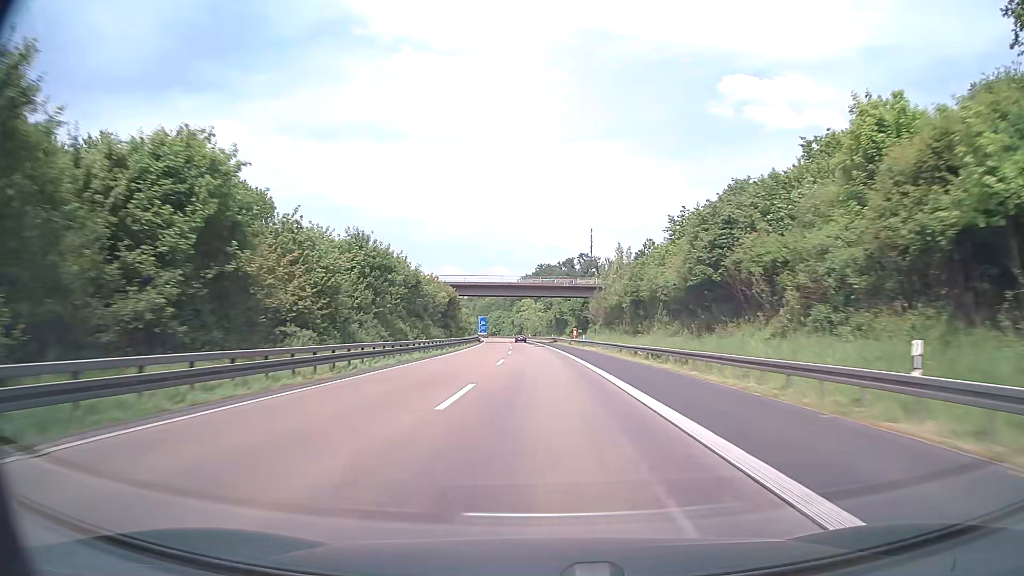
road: motorway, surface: asphalt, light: Day
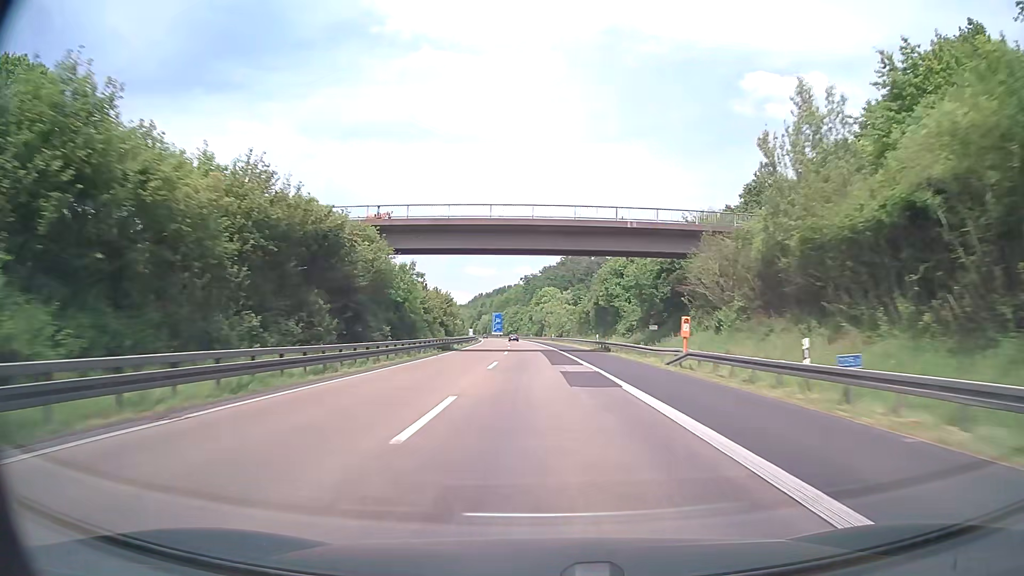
(-1.0, +57.0) m; -2°
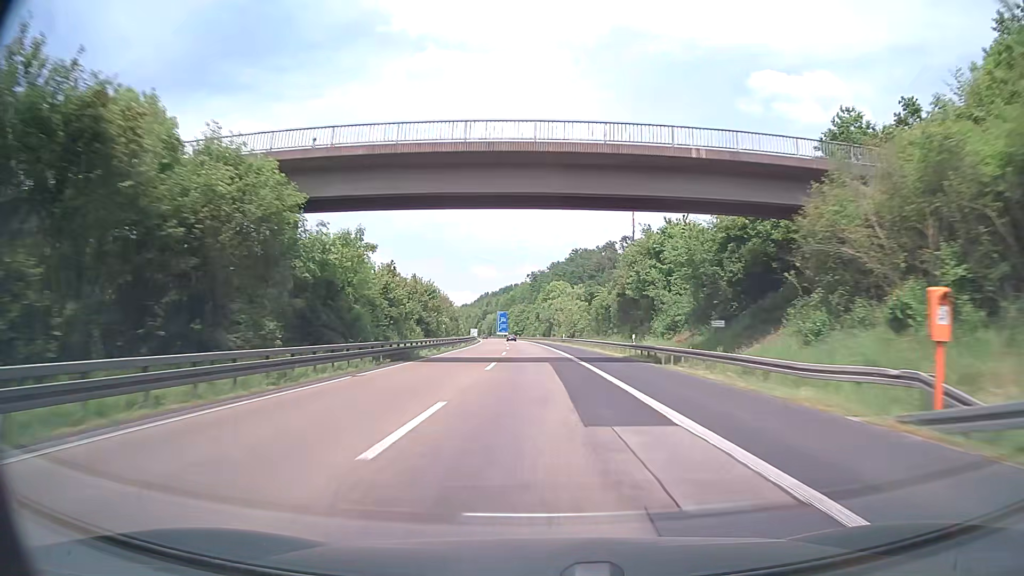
(-0.1, +19.0) m; -1°
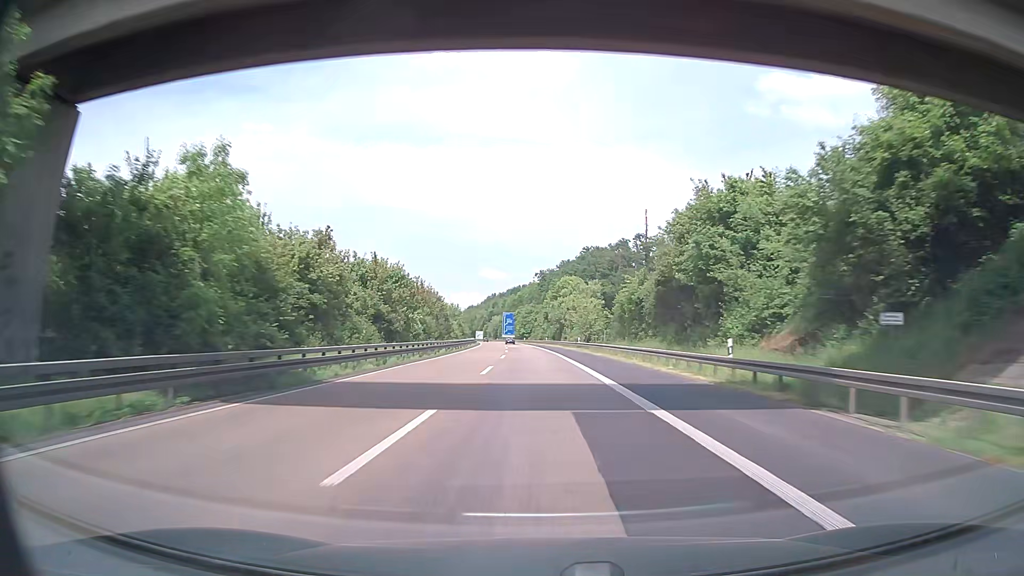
(-0.1, +19.0) m; -1°
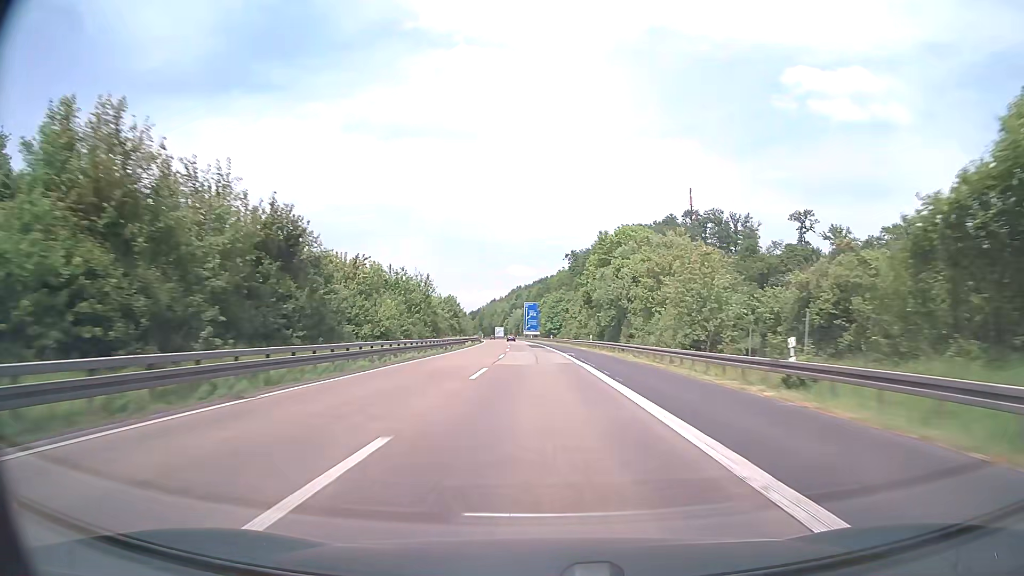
(-1.1, +57.0) m; -2°
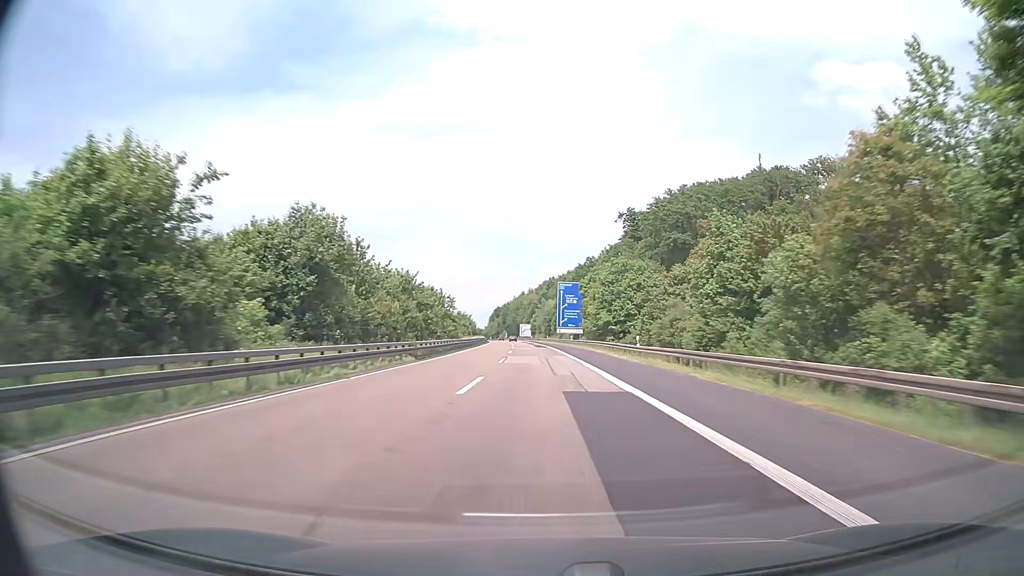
(-2.1, +76.1) m; -3°
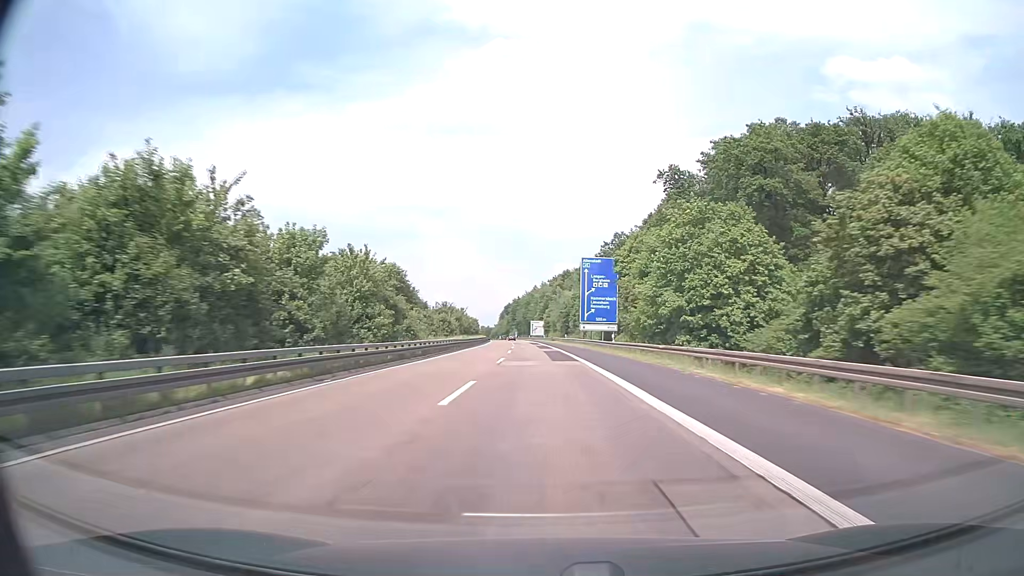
(-0.3, +38.1) m; -1°
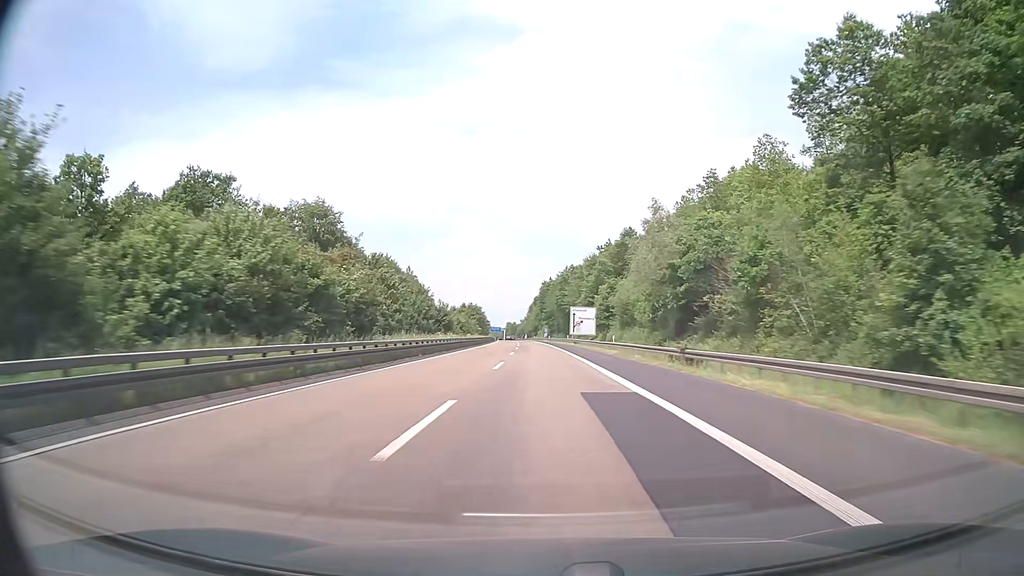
(-2.9, +95.4) m; -3°
(0, +10) (0, +20) (0, +30) (0, +40) (0, +50) (-1, +60) (-1, +70) (-1, +80) (-1, +90) (-2, +100) m
